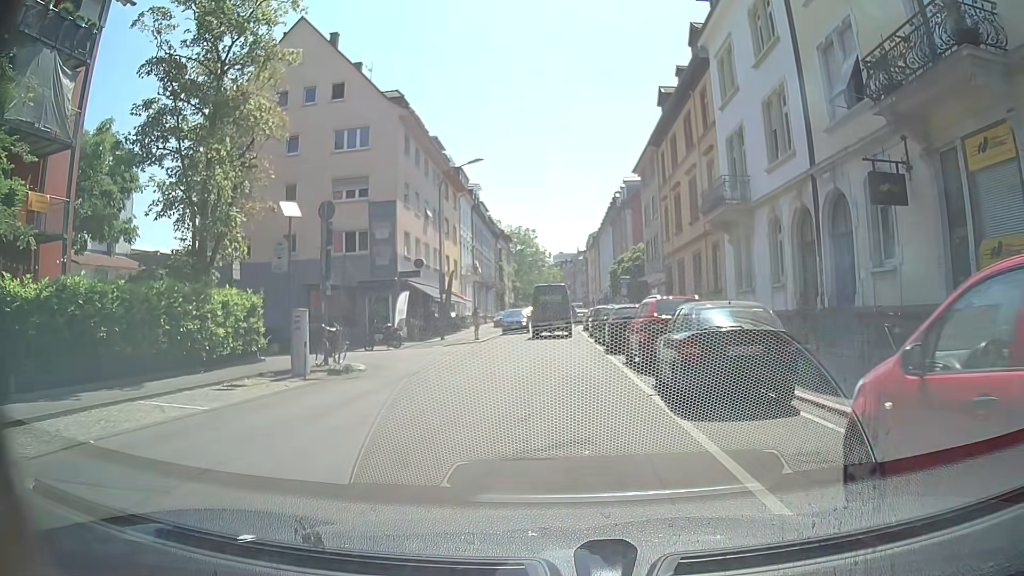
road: residential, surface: asphalt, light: Day
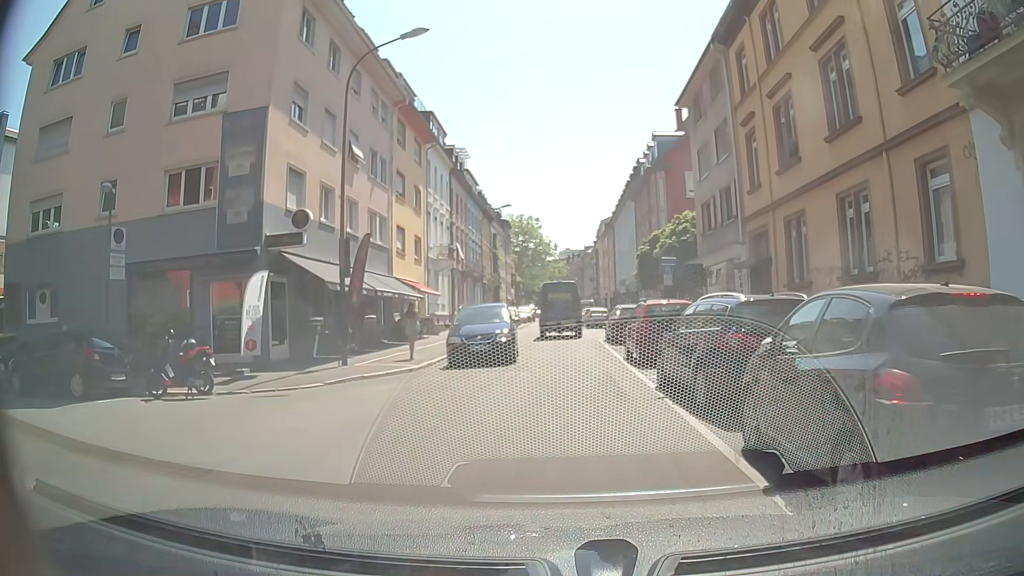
(+0.1, +16.8) m; -1°
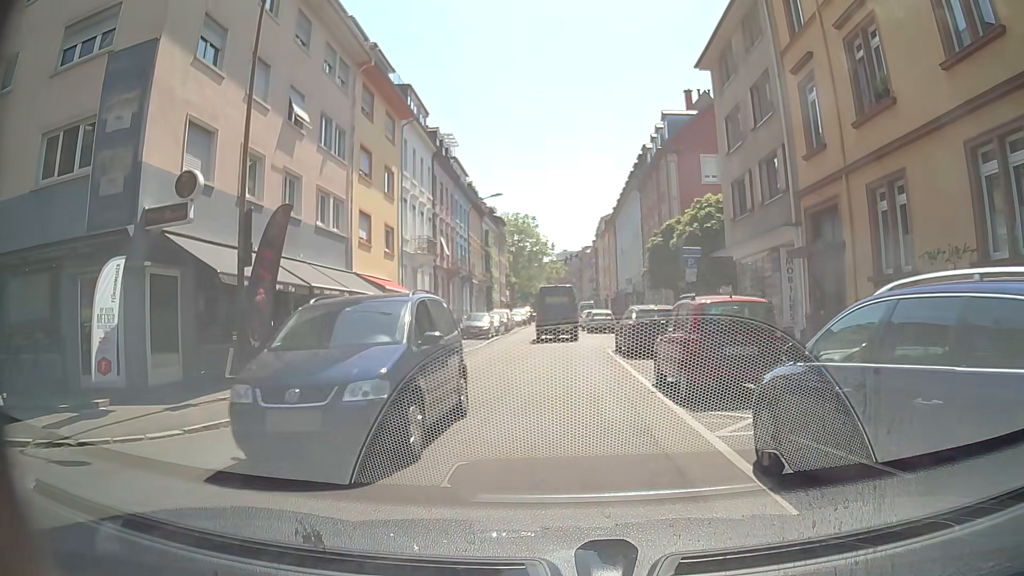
(+0.1, +5.9) m; +1°
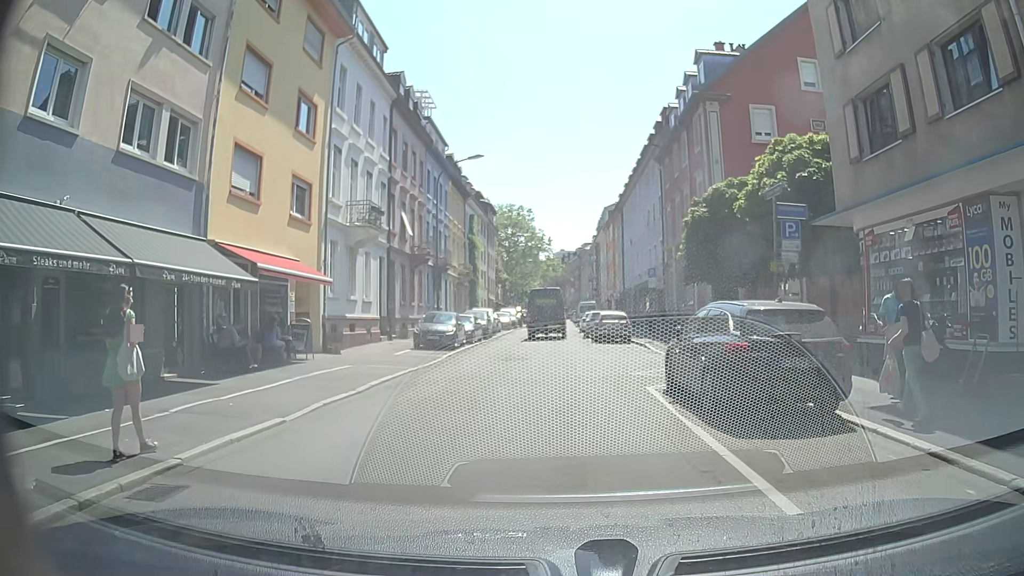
(0.0, +11.2) m; -1°
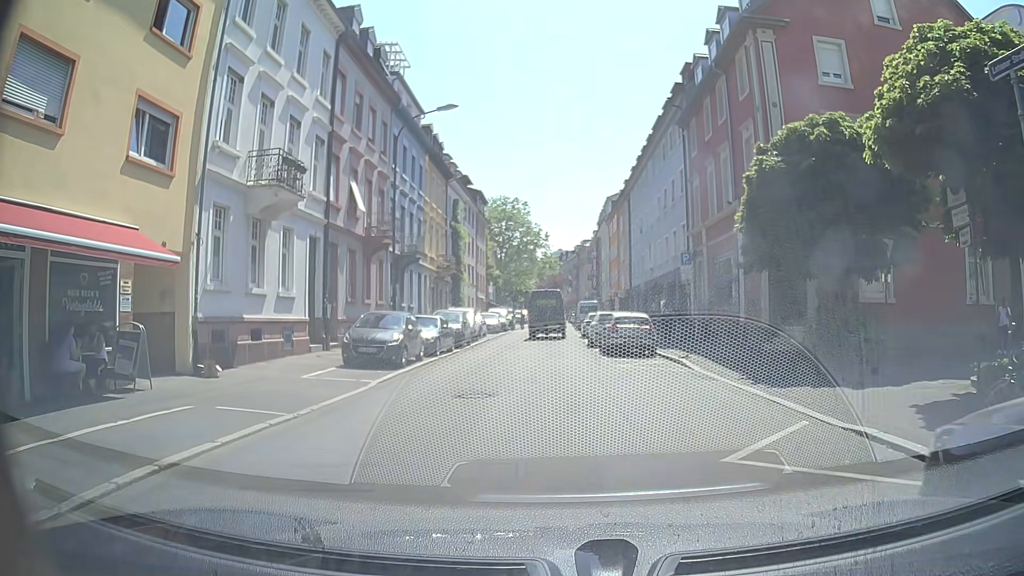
(+0.2, +8.6) m; +2°
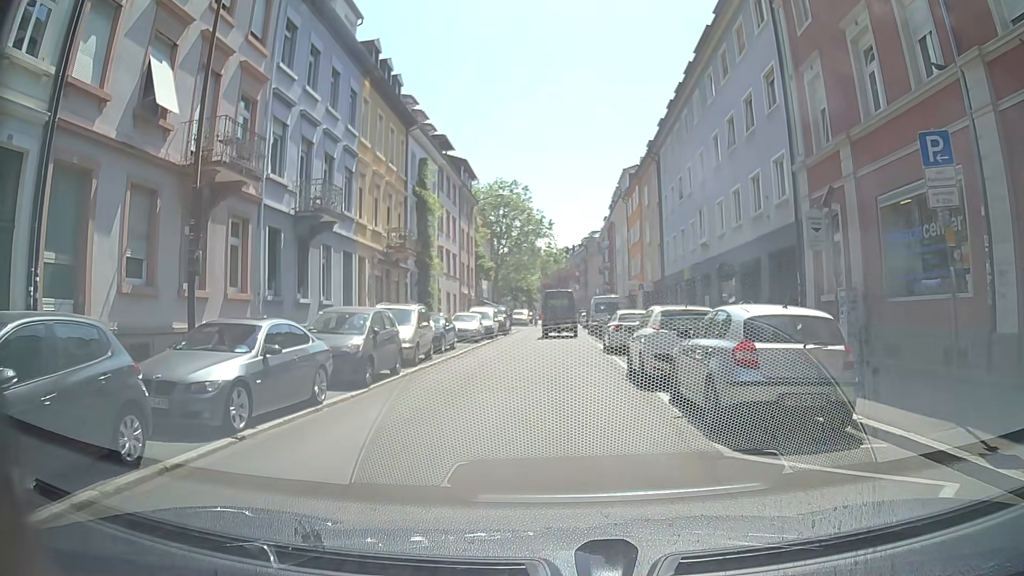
(0.0, +15.0) m; 0°
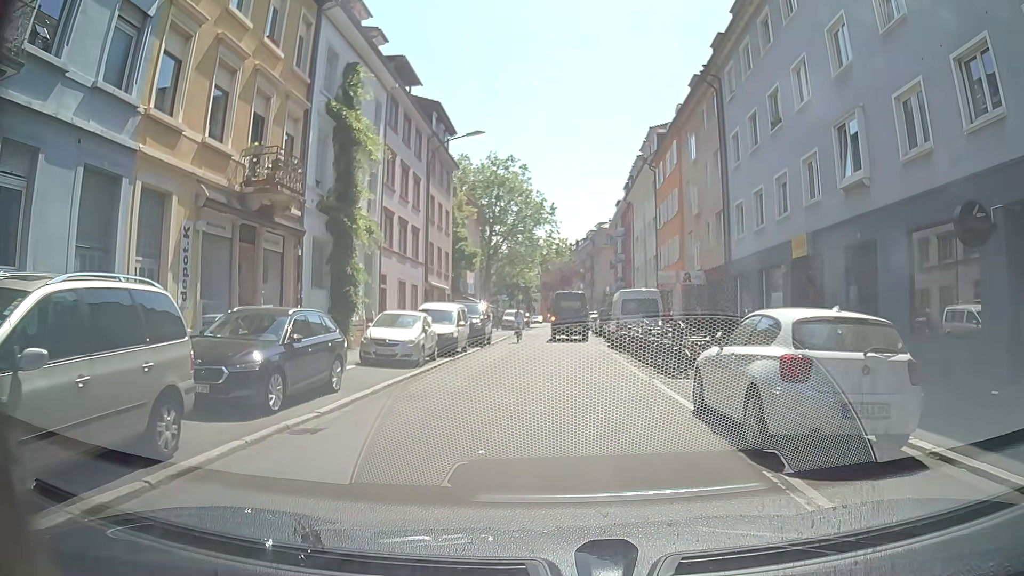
(-0.3, +15.7) m; 0°
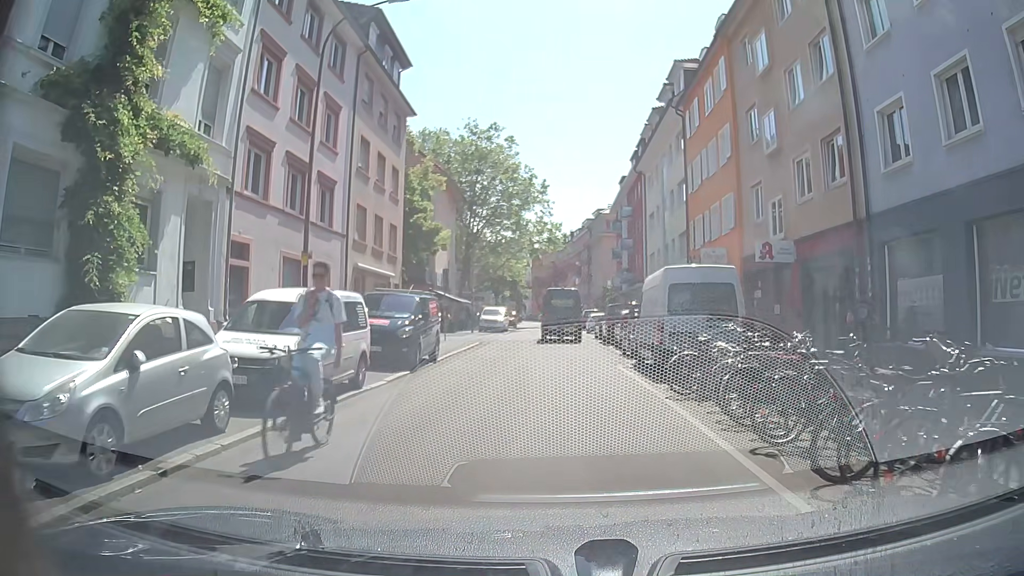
(0.0, +13.4) m; -1°
